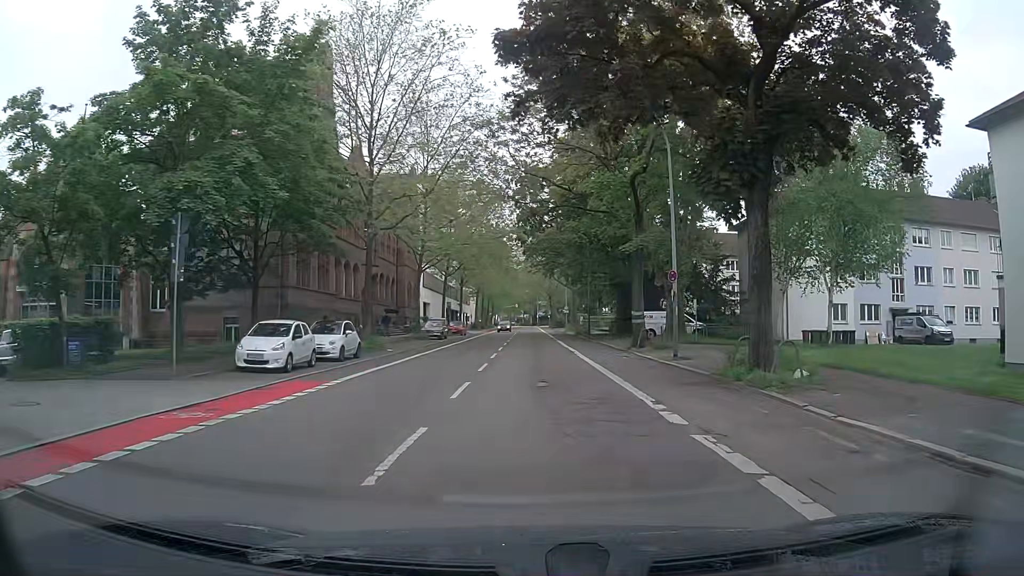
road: secondary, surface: asphalt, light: Day
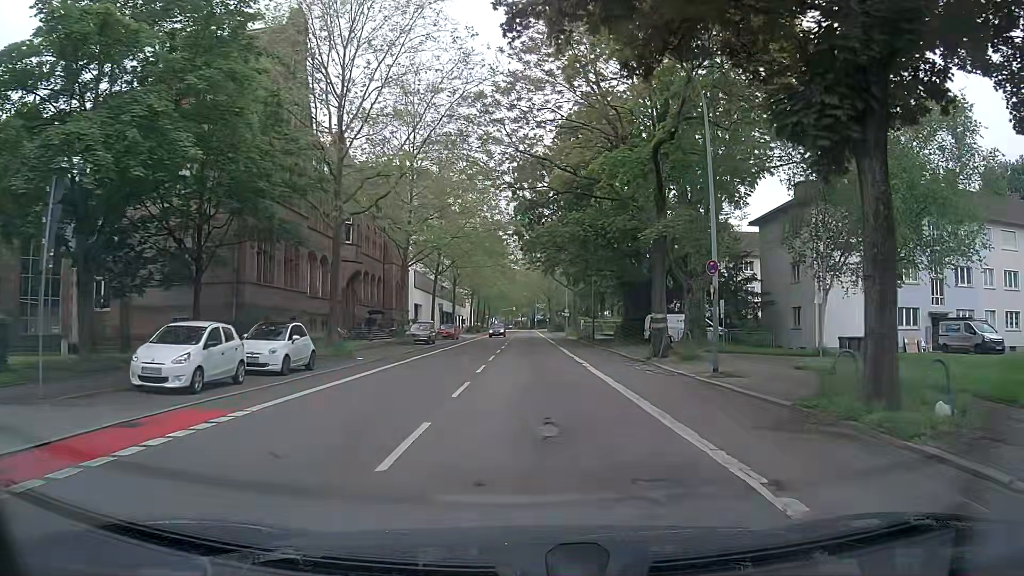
(-0.1, +5.6) m; -1°
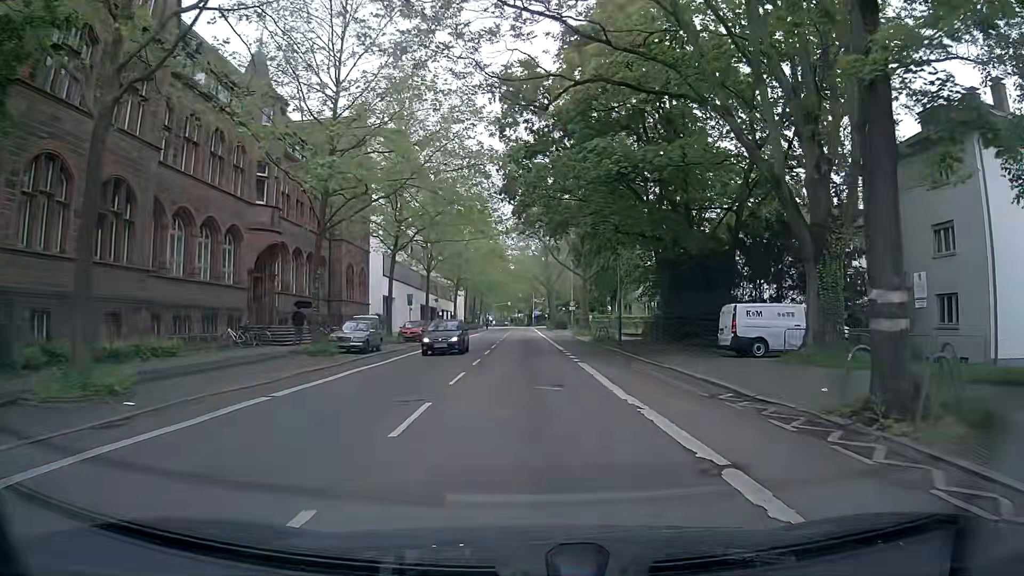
(+0.3, +17.1) m; +2°
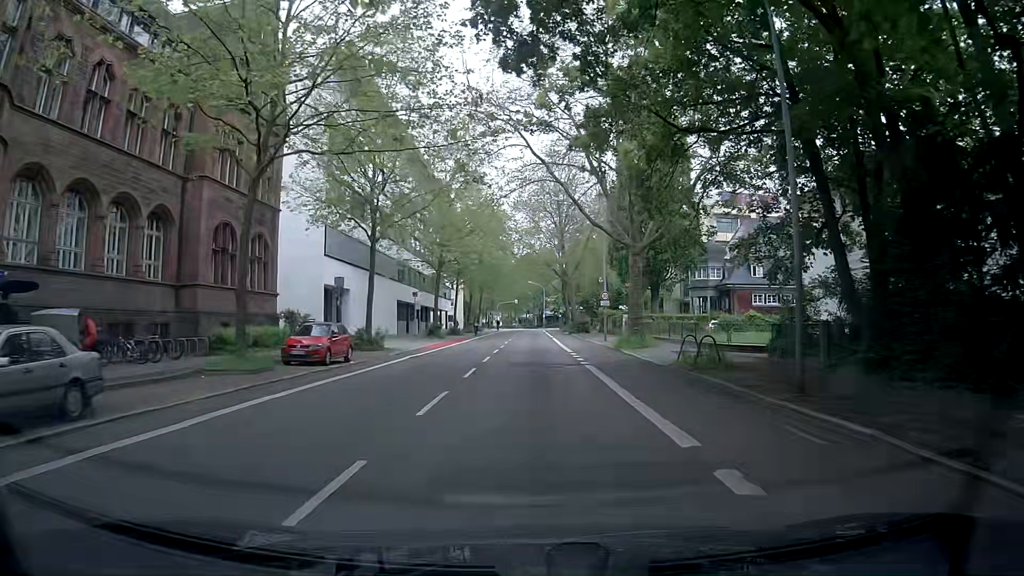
(-0.4, +23.2) m; -3°
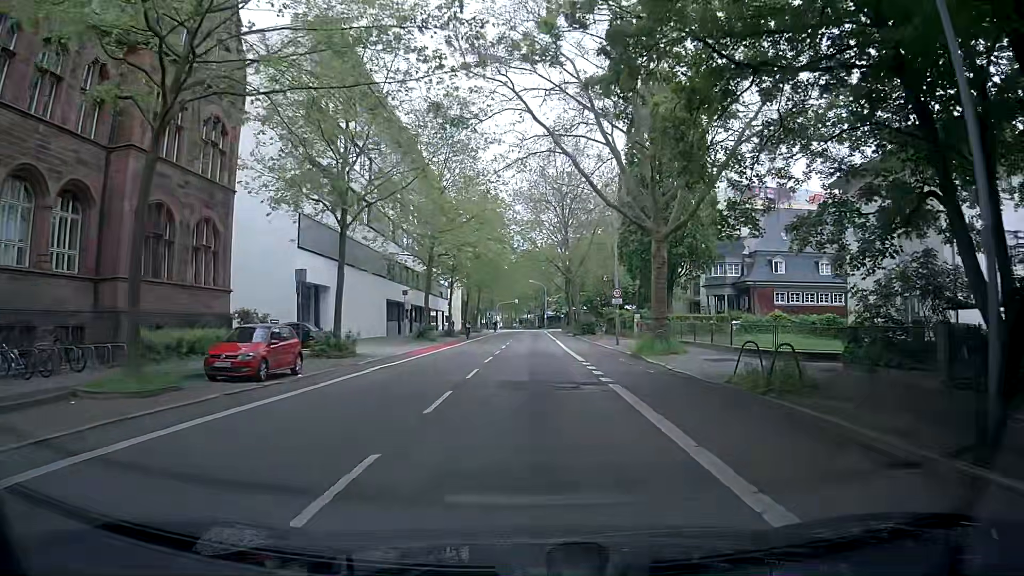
(+0.1, +5.9) m; +1°
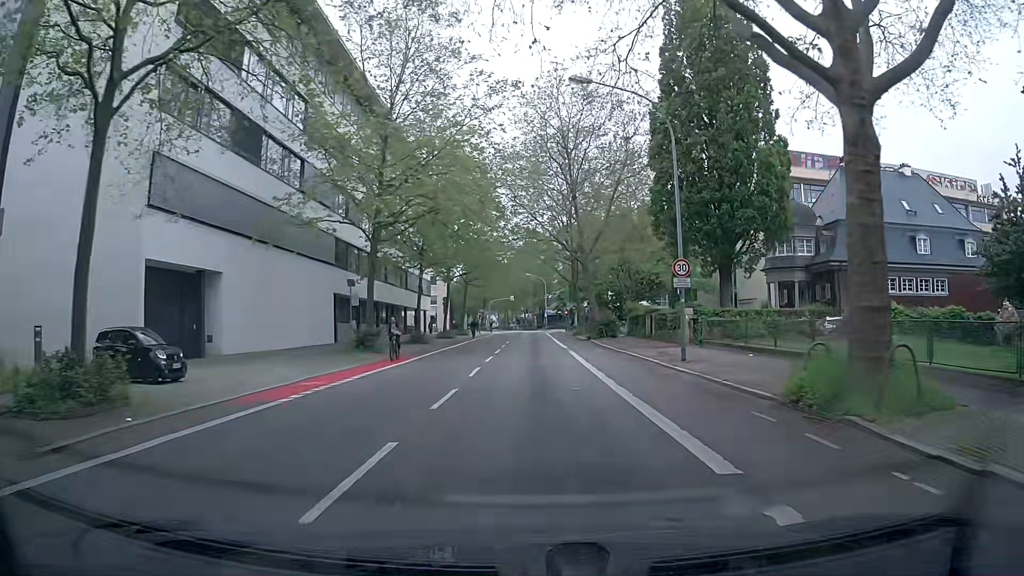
(+0.1, +17.7) m; +1°
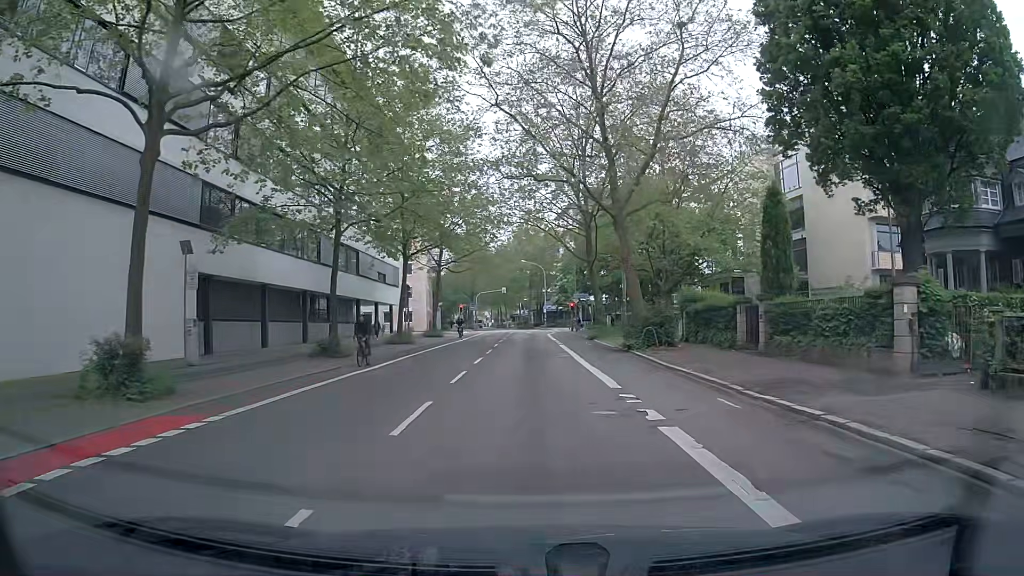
(-0.1, +21.1) m; +1°
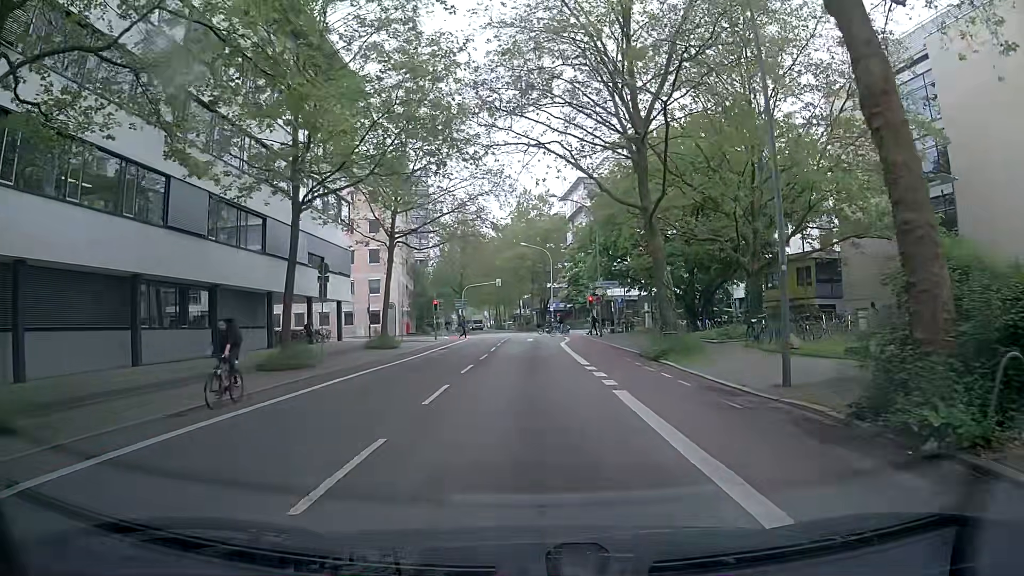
(-0.3, +21.6) m; -1°
